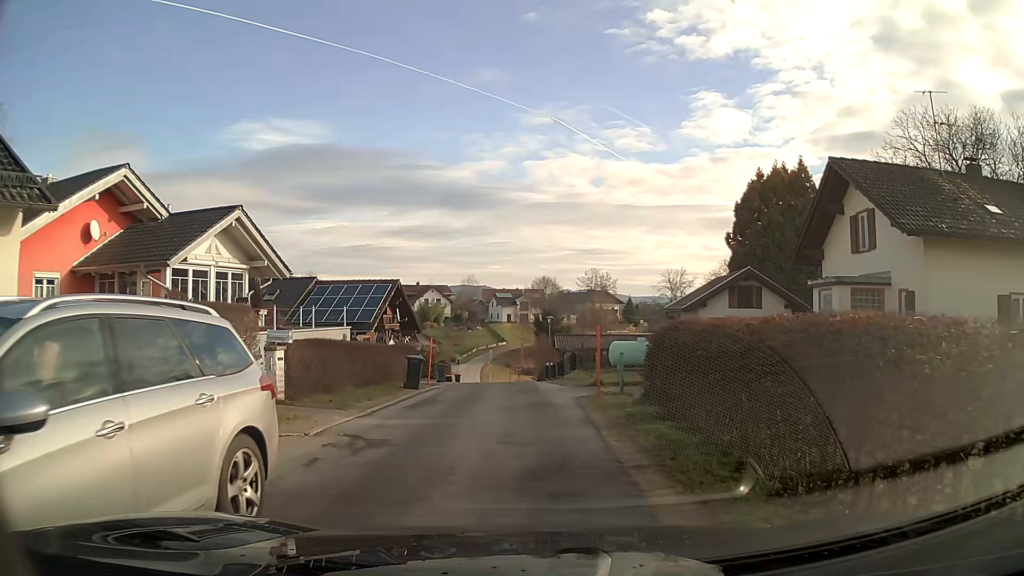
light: Day
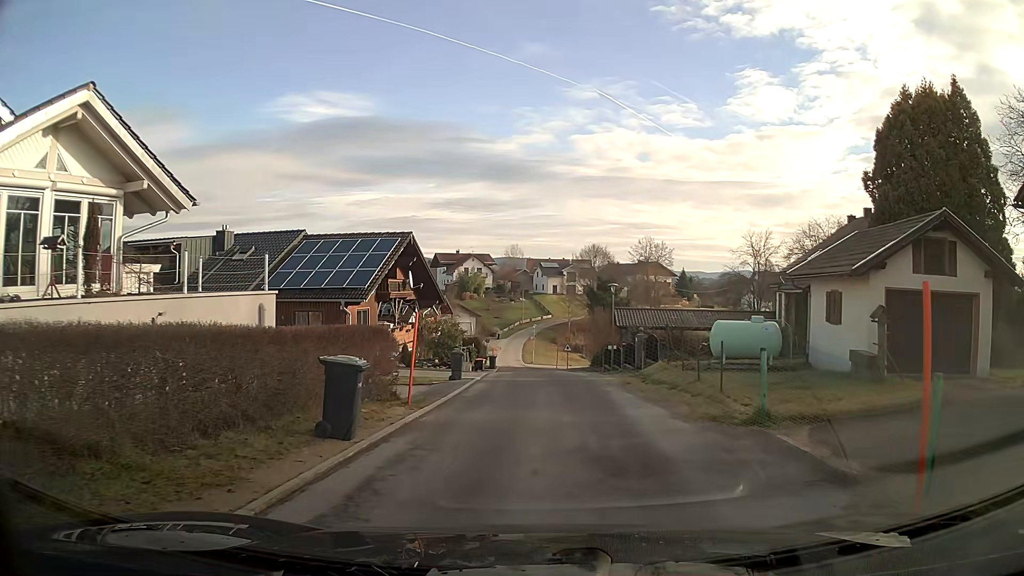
(-0.4, +11.4) m; -3°
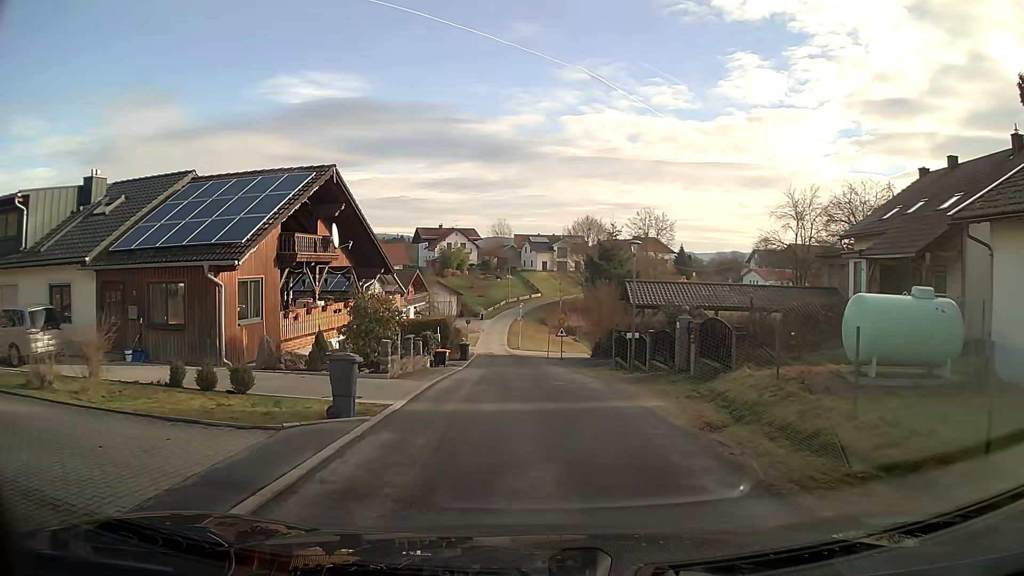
(+0.1, +11.2) m; 0°
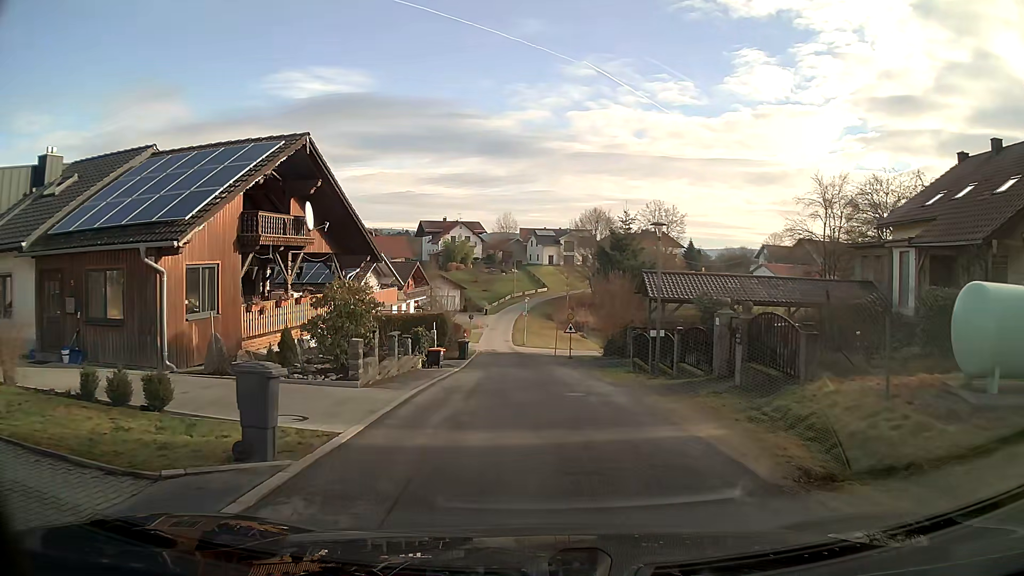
(0.0, +3.5) m; 0°
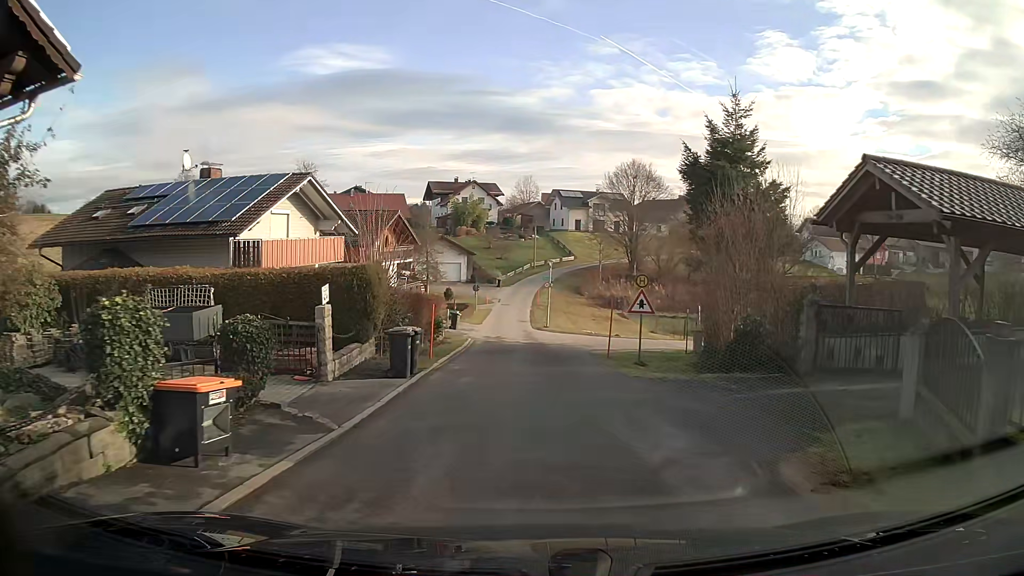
(-0.3, +19.2) m; -2°
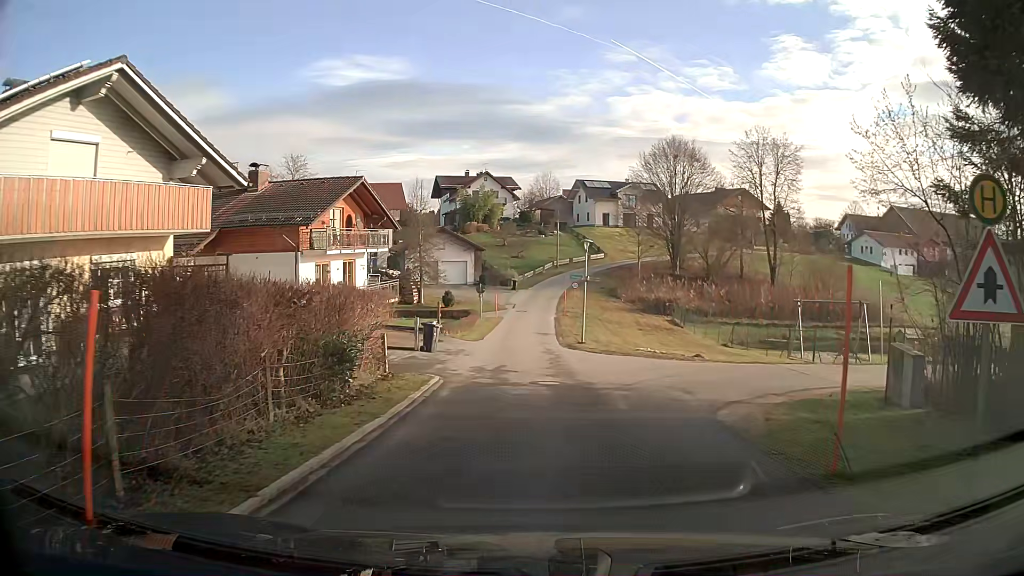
(-0.1, +15.0) m; -1°
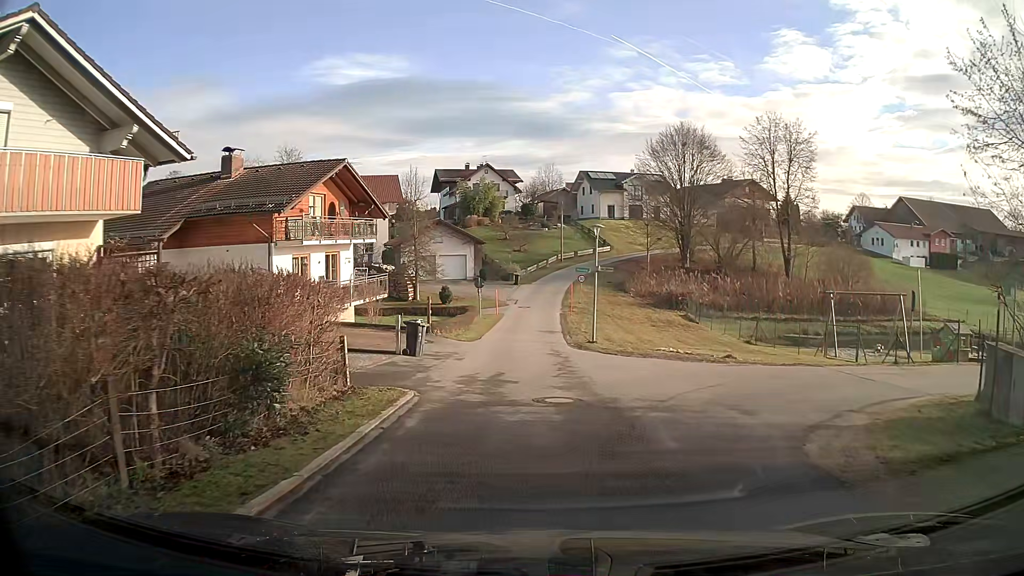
(0.0, +3.5) m; 0°
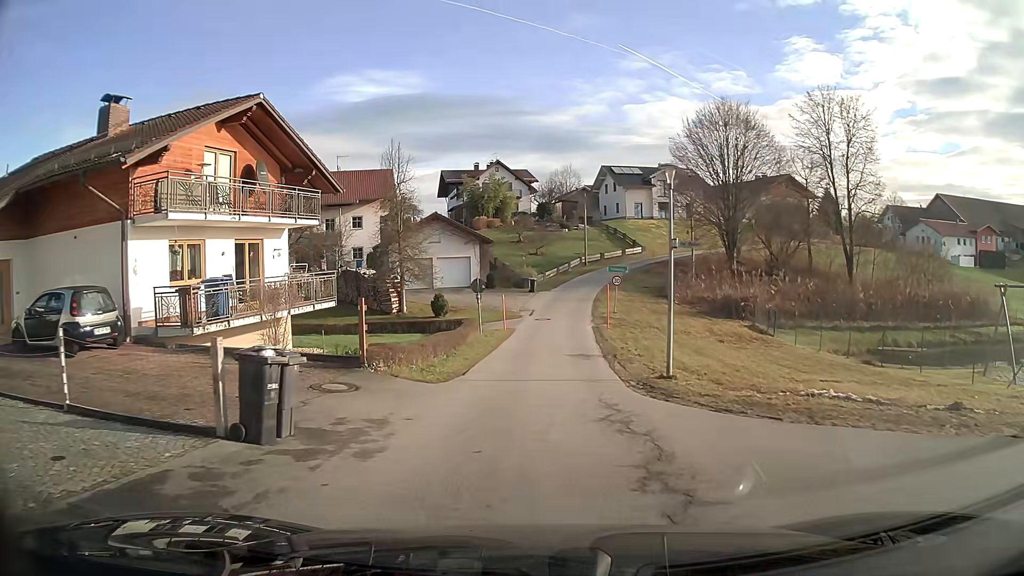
(-0.2, +11.5) m; -2°
(0, +10) (0, +20) (+1, +30) (+2, +40) (+4, +50) (+8, +59) (+15, +66) (+22, +73) (+30, +79) (+38, +86) m
